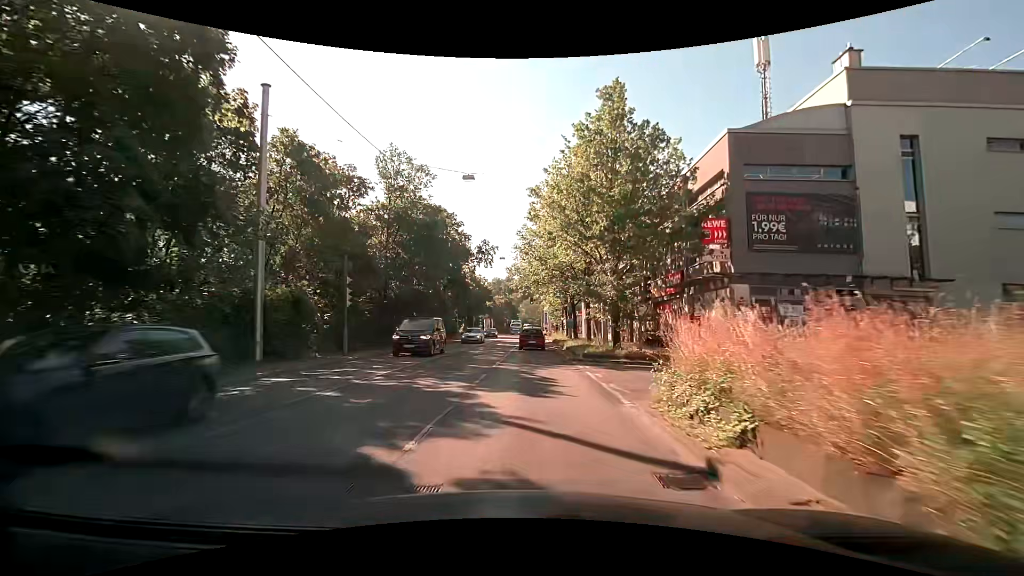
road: secondary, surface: asphalt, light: Day
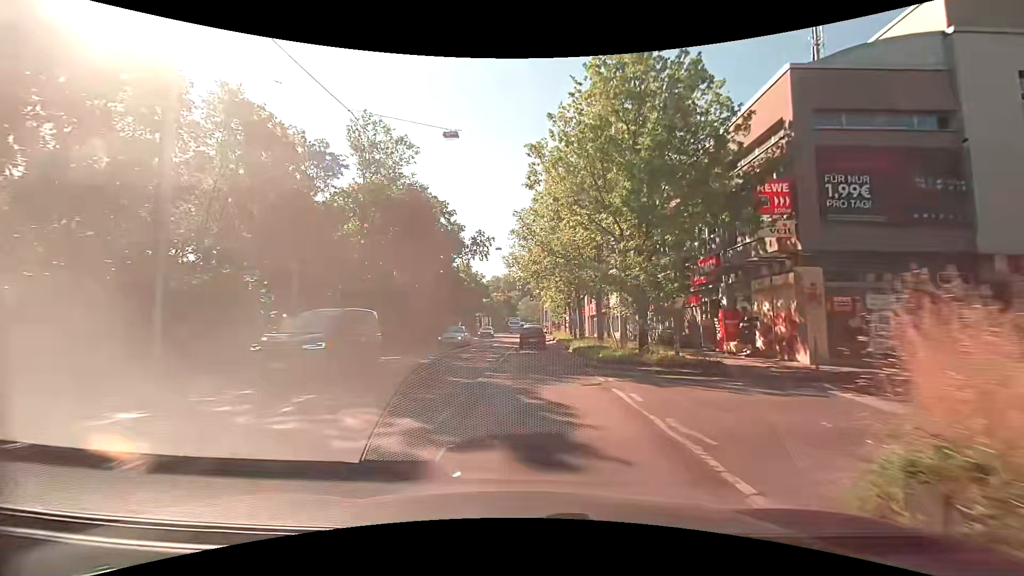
(0.0, +5.0) m; +1°
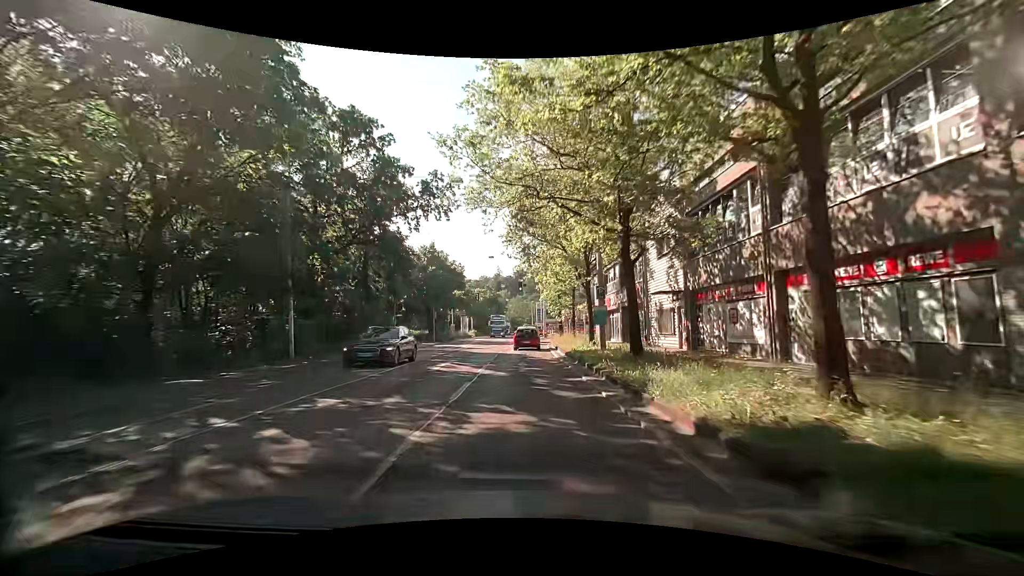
(0.0, +21.1) m; 0°
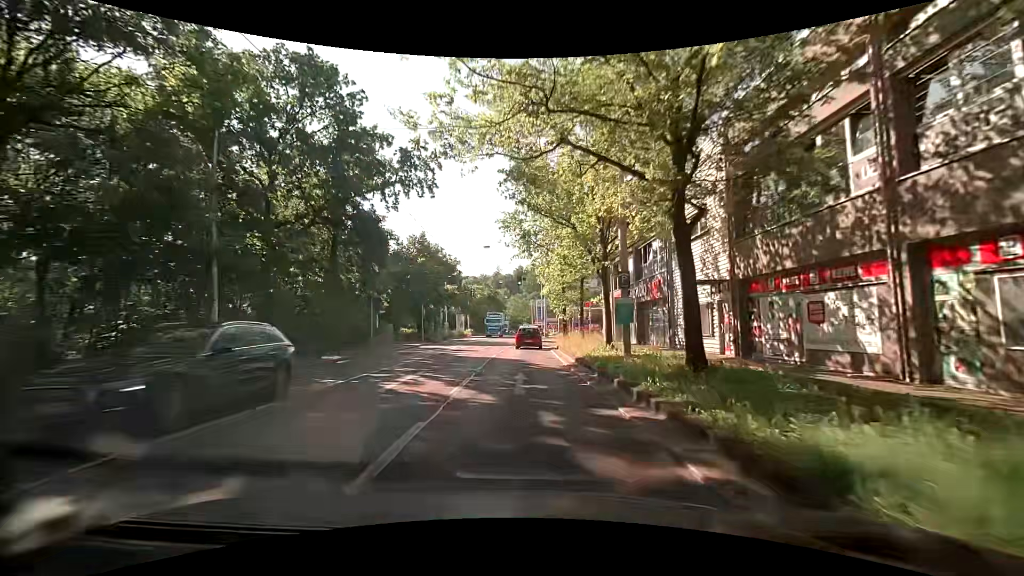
(+0.1, +5.6) m; +1°
